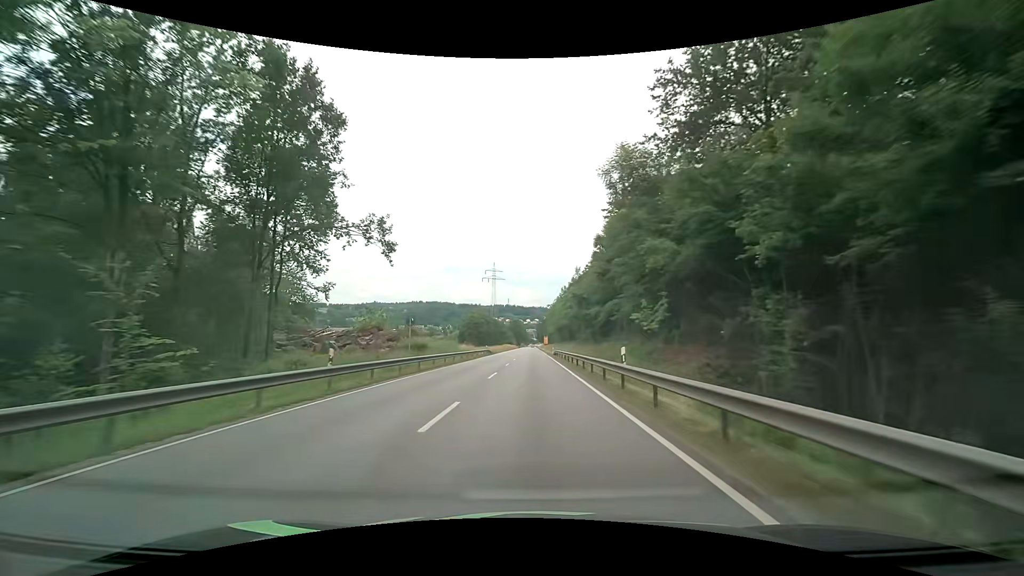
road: primary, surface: asphalt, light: Day
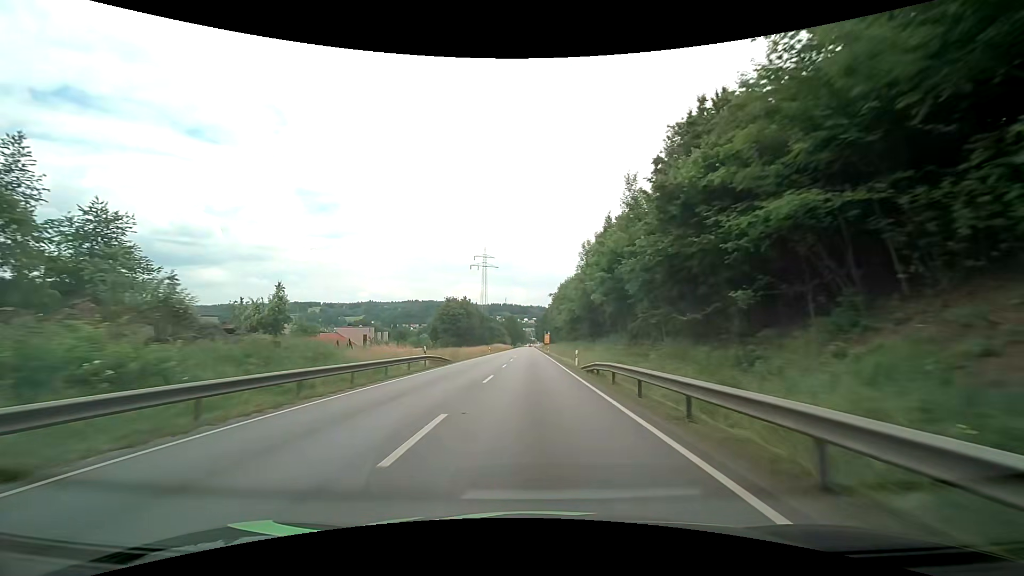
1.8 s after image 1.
(-0.1, +38.3) m; 0°
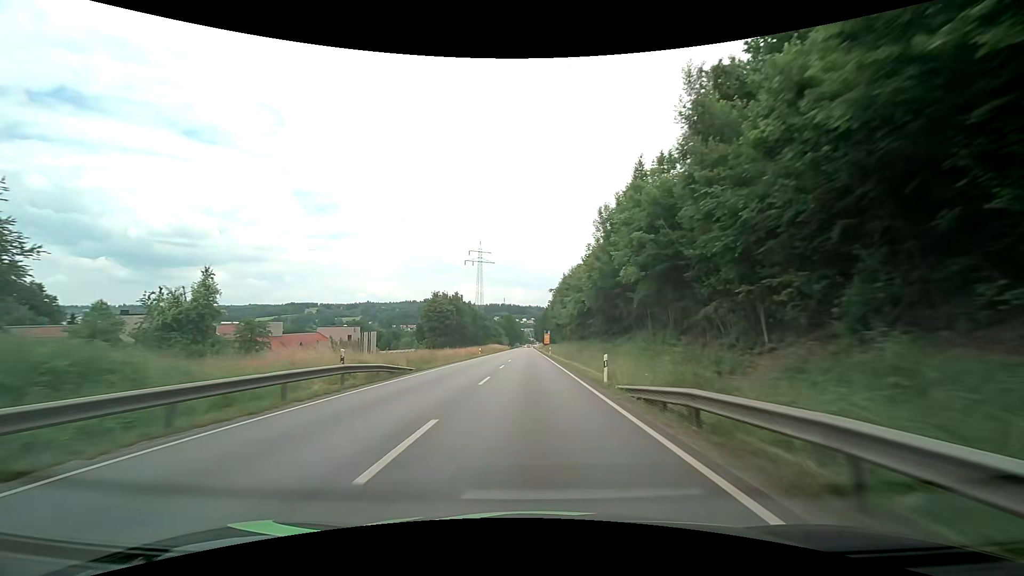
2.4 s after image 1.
(+0.1, +12.7) m; +1°
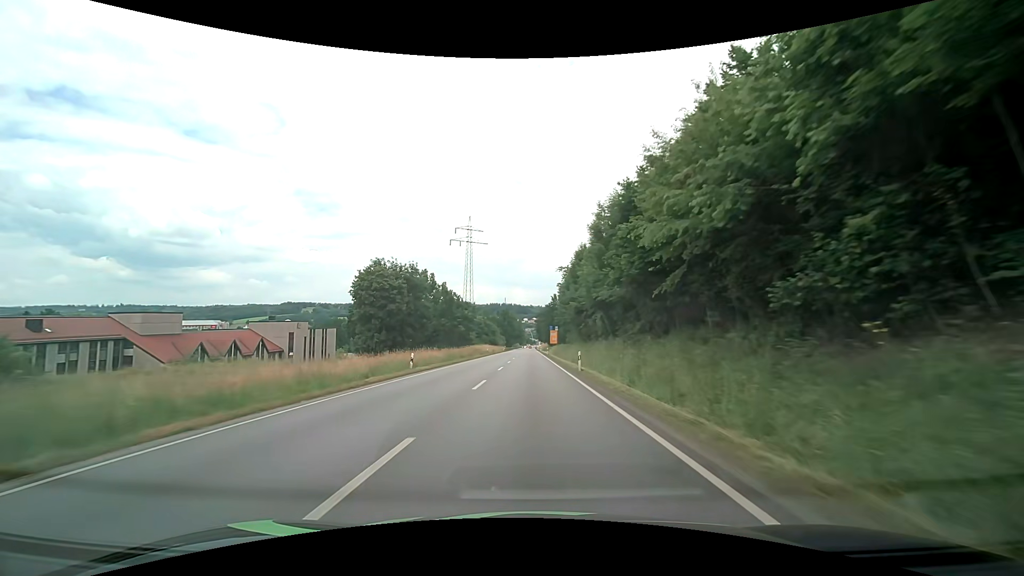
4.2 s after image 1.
(-0.3, +37.7) m; -1°
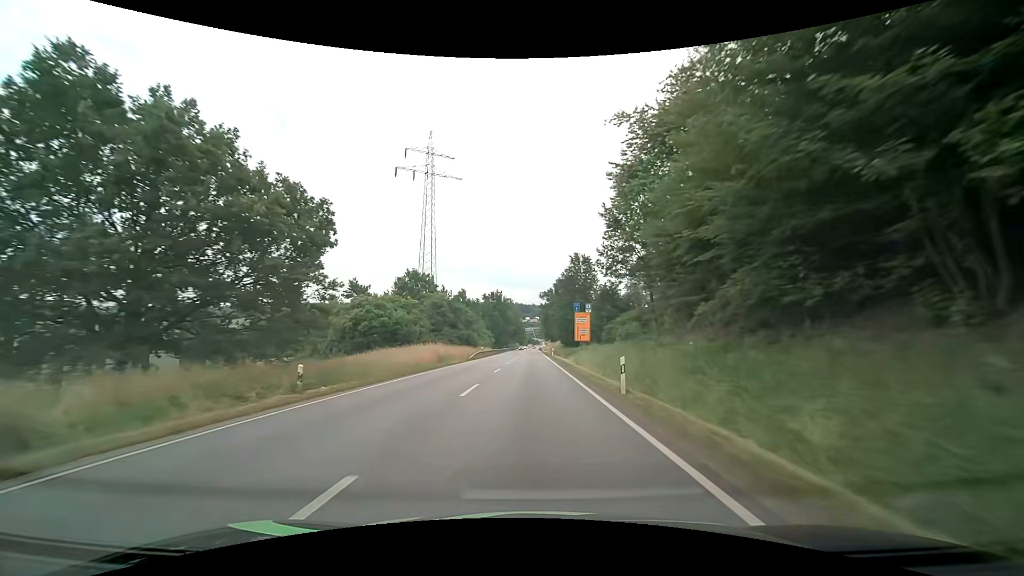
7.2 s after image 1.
(+0.1, +62.2) m; 0°
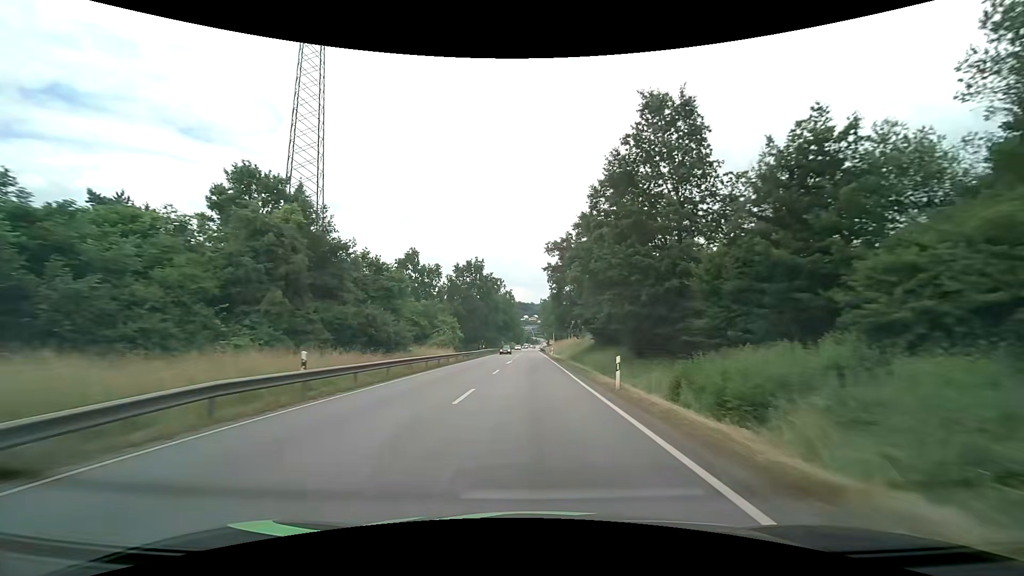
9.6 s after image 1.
(-0.1, +49.5) m; 0°
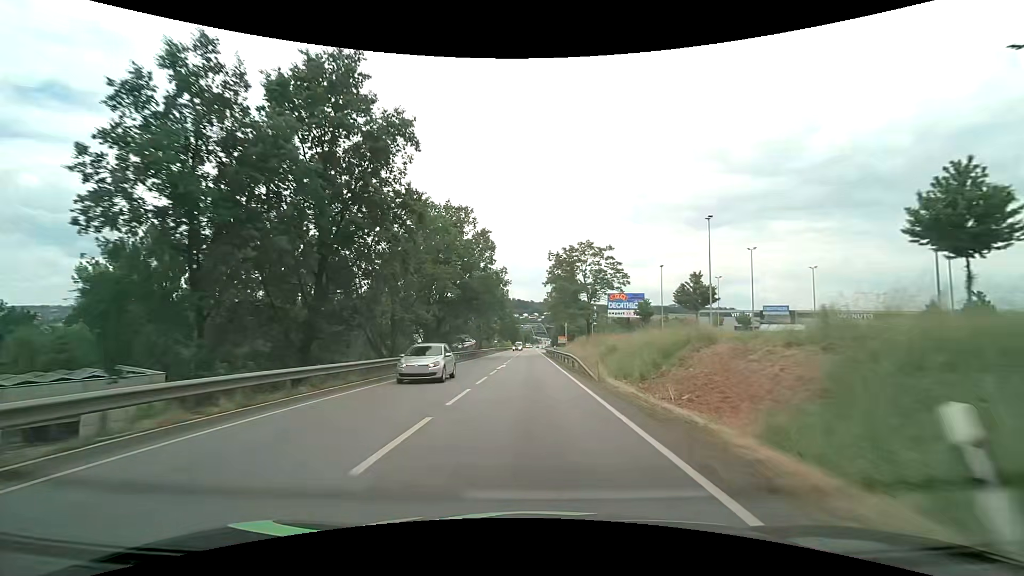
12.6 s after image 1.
(+0.1, +62.2) m; 0°
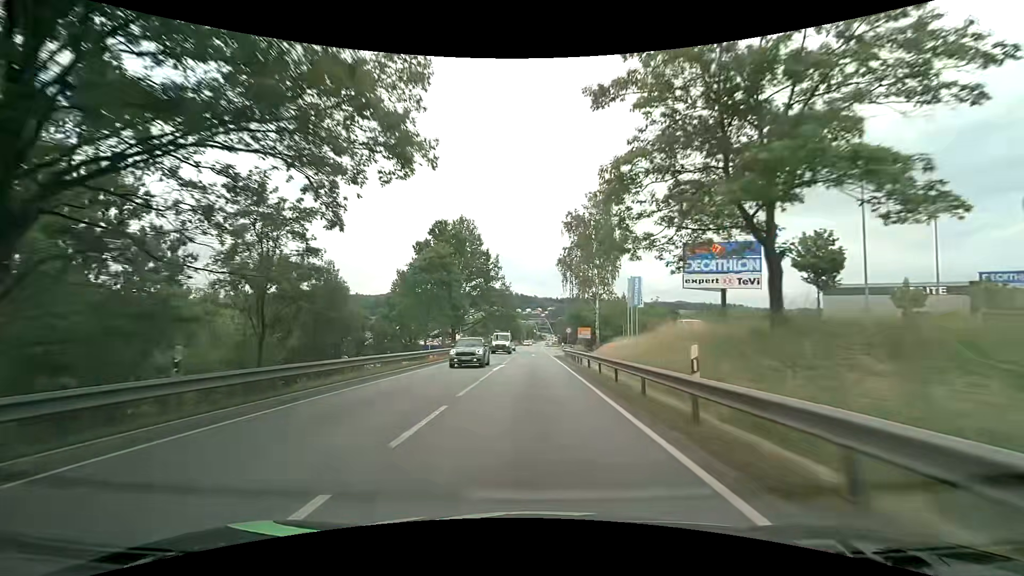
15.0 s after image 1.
(-0.2, +46.6) m; 0°
(0, +10) (0, +20) (0, +30) (0, +40) (0, +50) (0, +60) (0, +70) (0, +80) (0, +90) (0, +100) m
